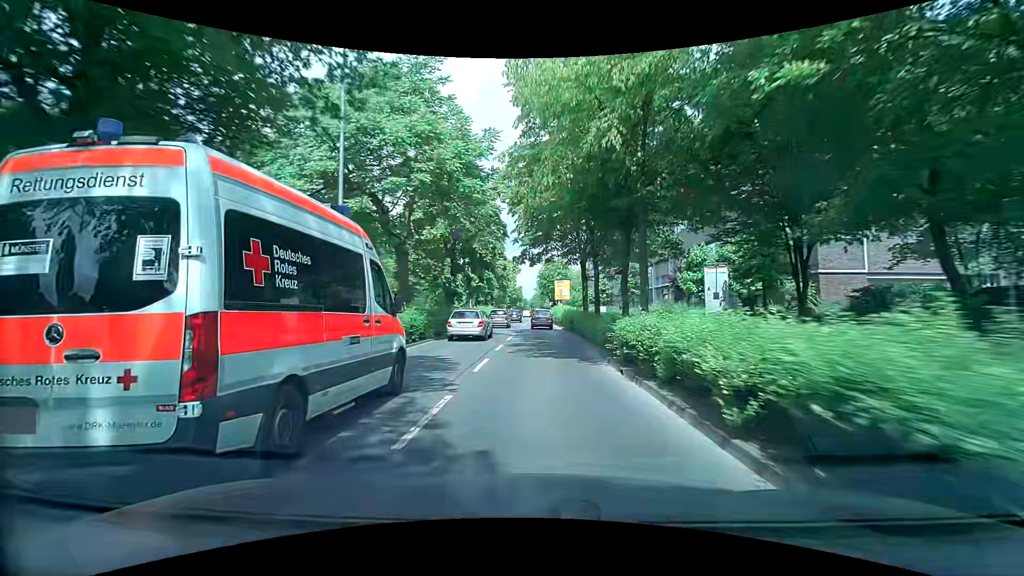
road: primary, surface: asphalt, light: Day
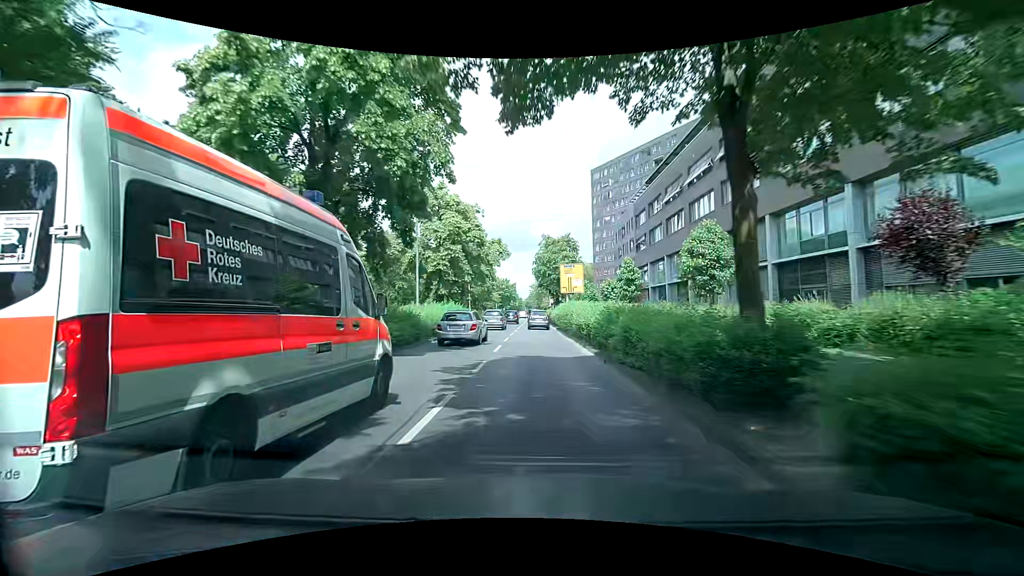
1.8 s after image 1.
(+0.1, +23.8) m; 0°
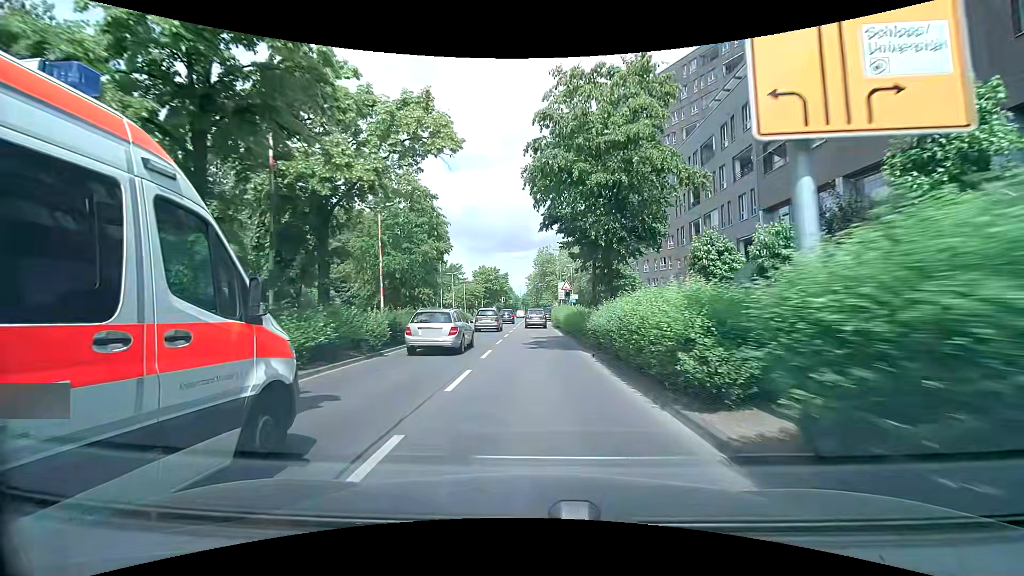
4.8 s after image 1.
(+0.5, +38.8) m; +1°
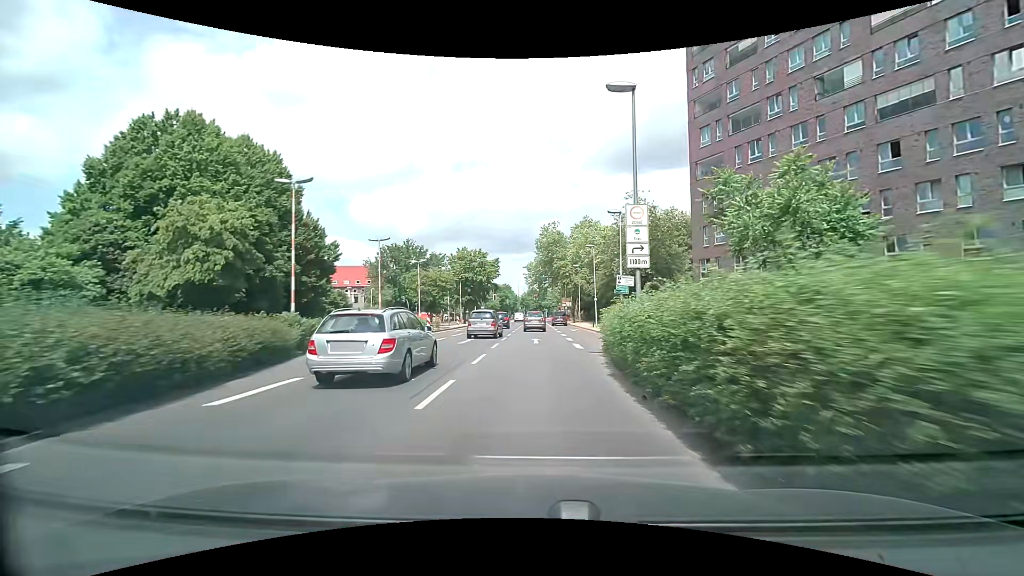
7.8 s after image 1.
(-0.3, +37.6) m; -1°
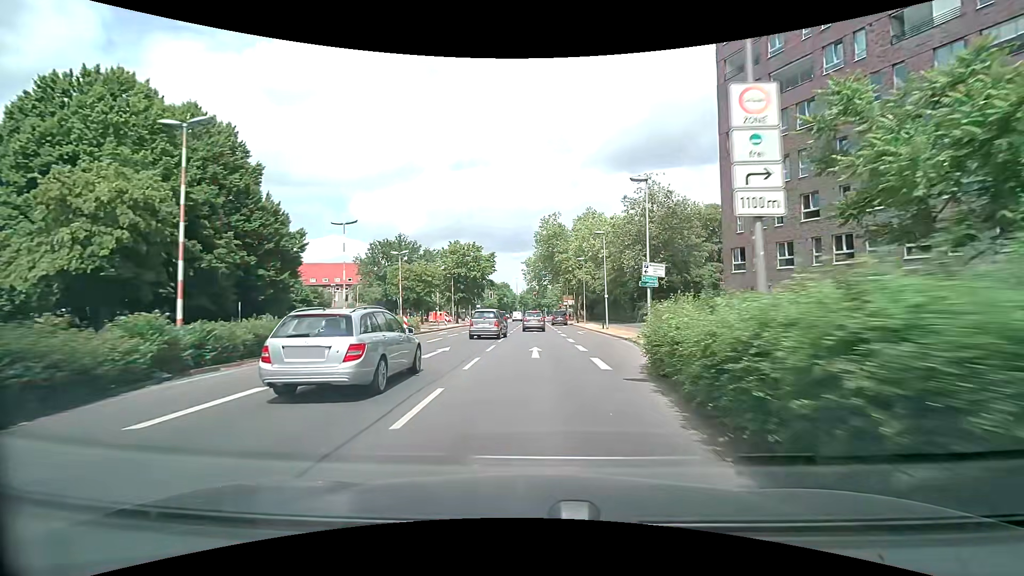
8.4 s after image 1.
(+0.1, +7.3) m; +1°
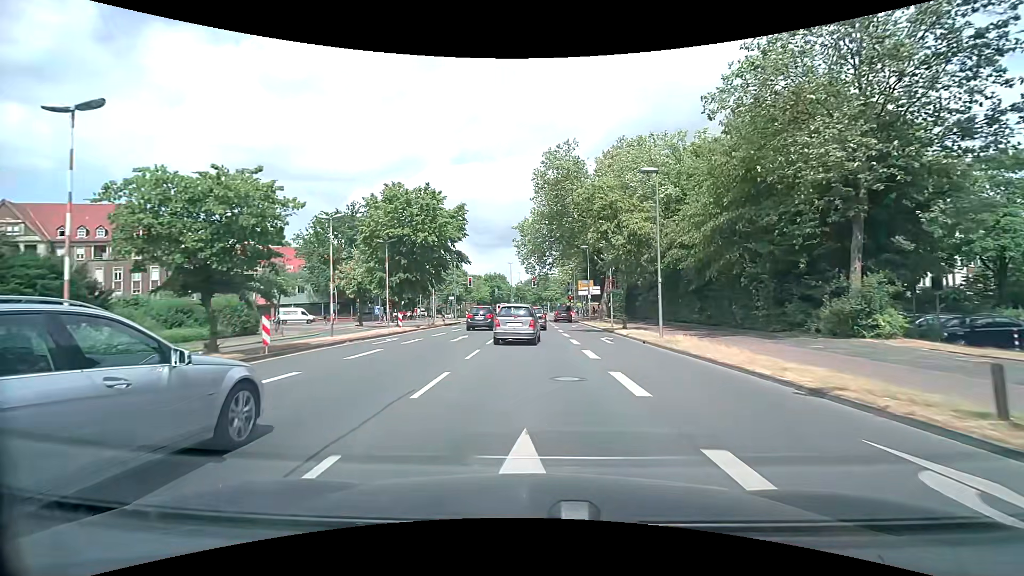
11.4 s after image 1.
(0.0, +34.0) m; 0°
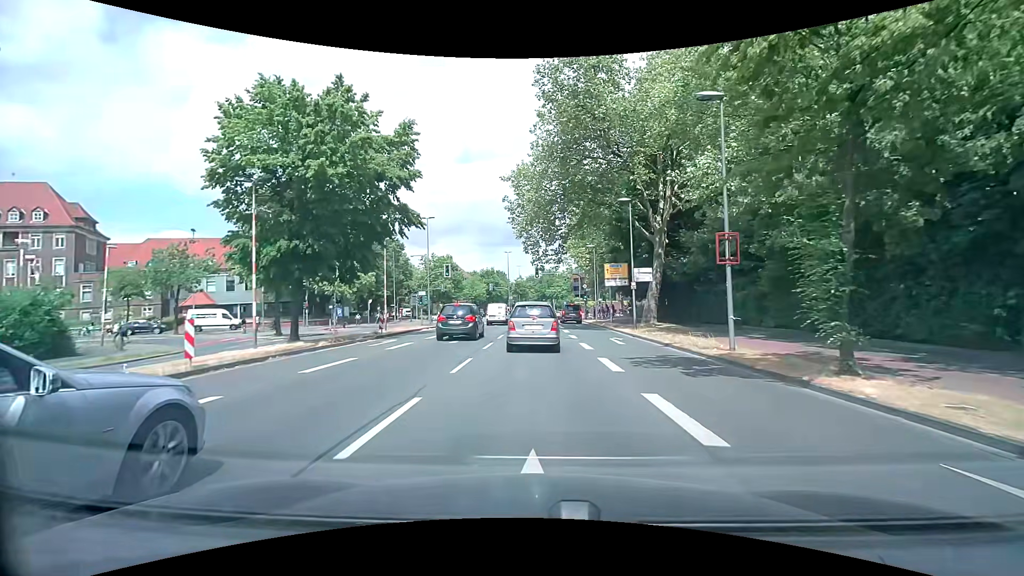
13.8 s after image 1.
(-0.1, +20.6) m; -1°
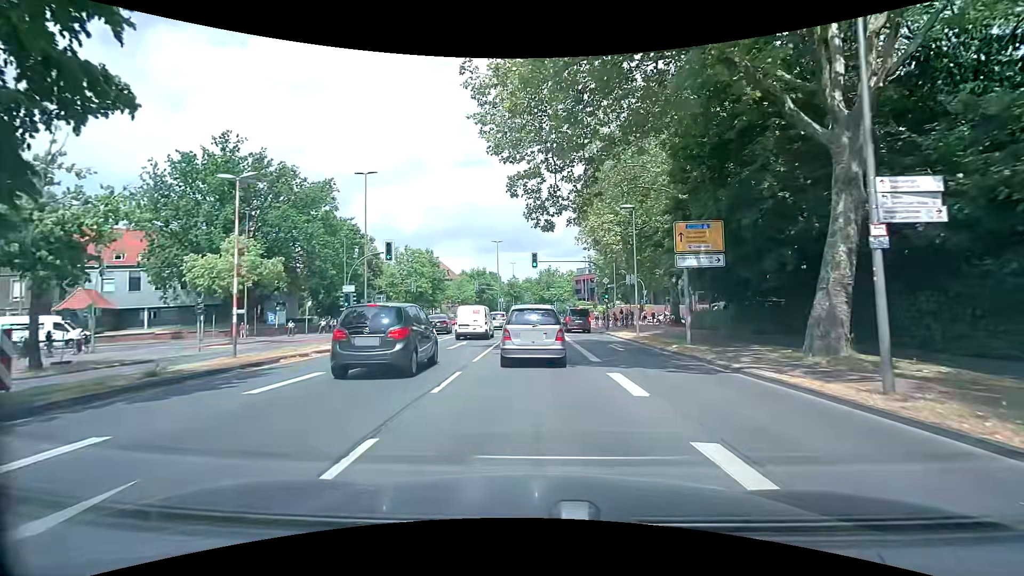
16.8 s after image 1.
(+0.1, +20.6) m; 0°
